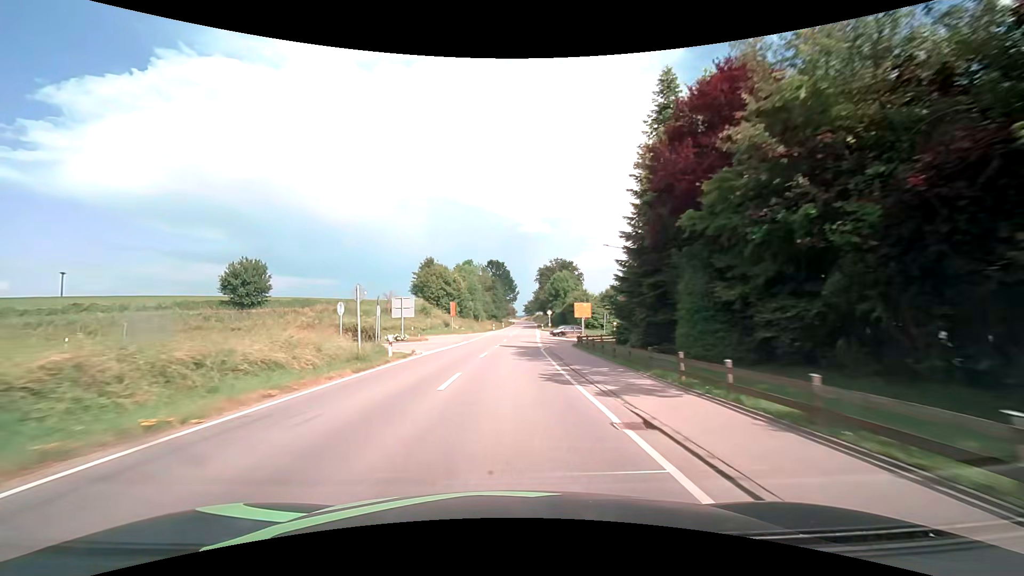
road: secondary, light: Day
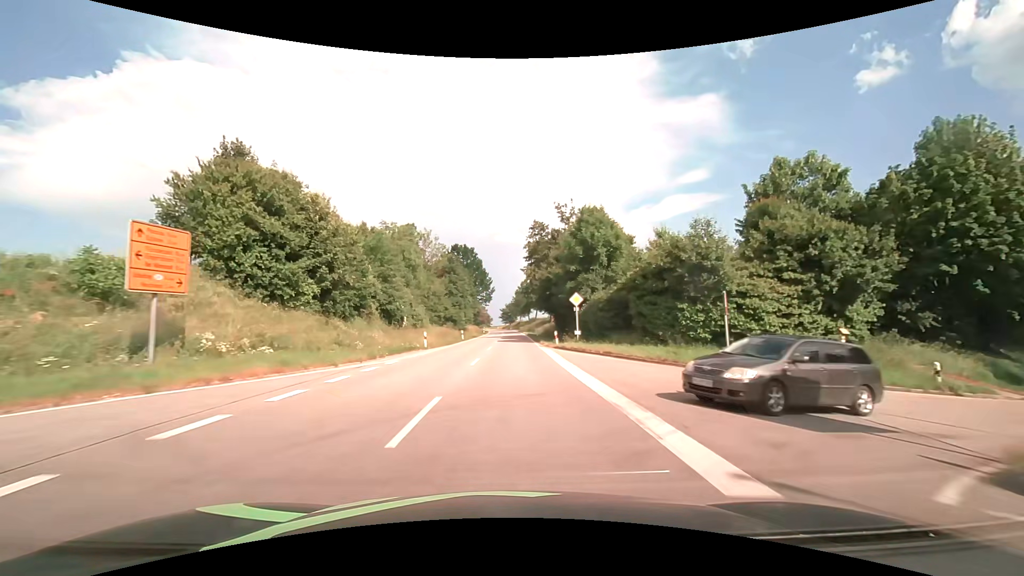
(+1.5, +53.3) m; +3°
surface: asphalt
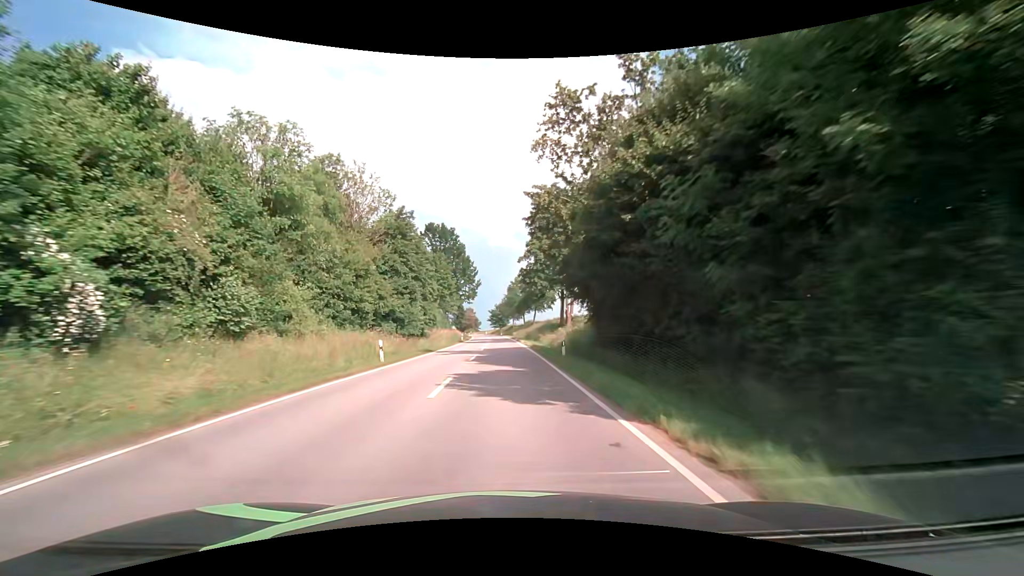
(+0.2, +31.8) m; +1°
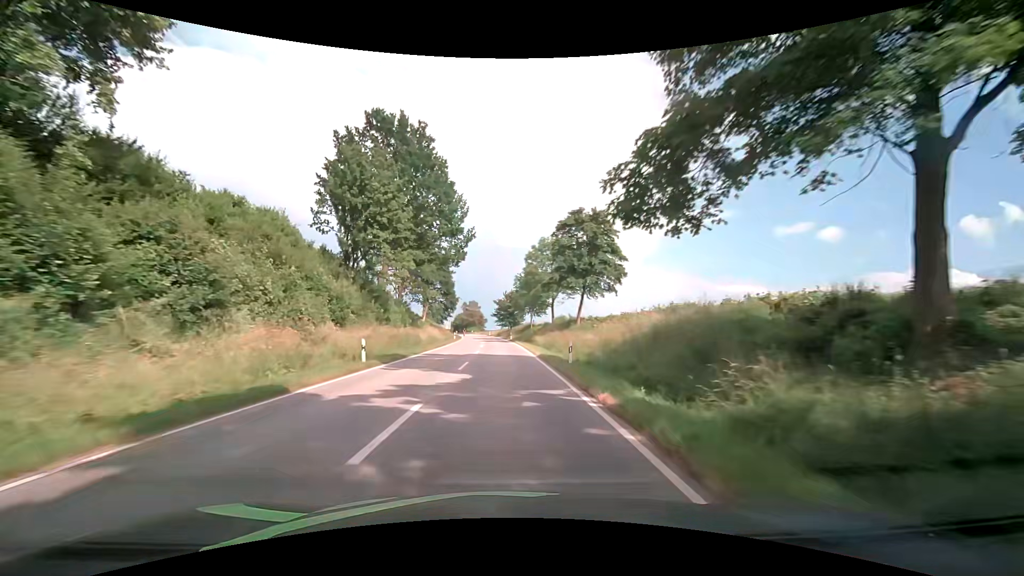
(-0.4, +53.0) m; -1°
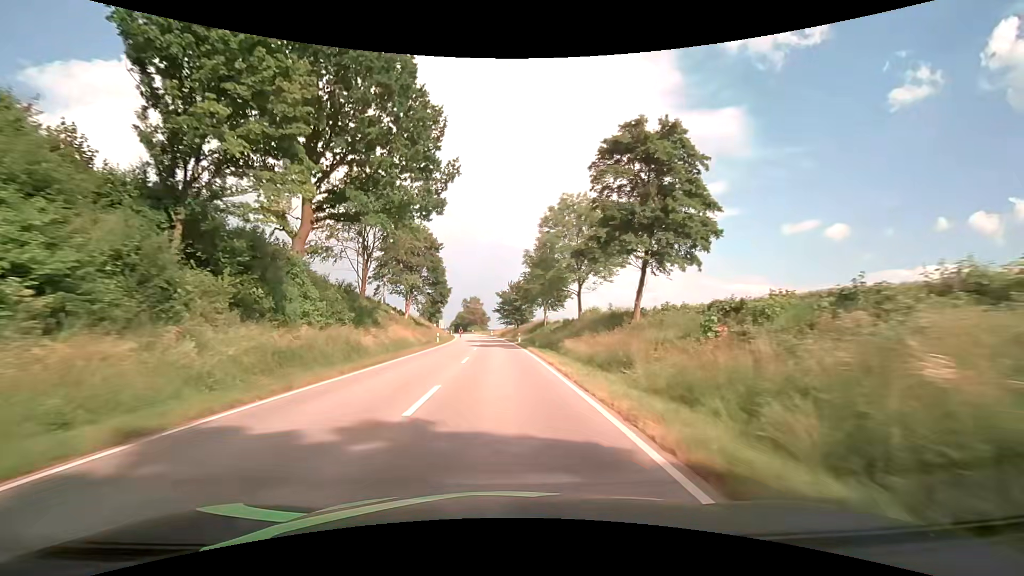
(-0.1, +21.3) m; 0°
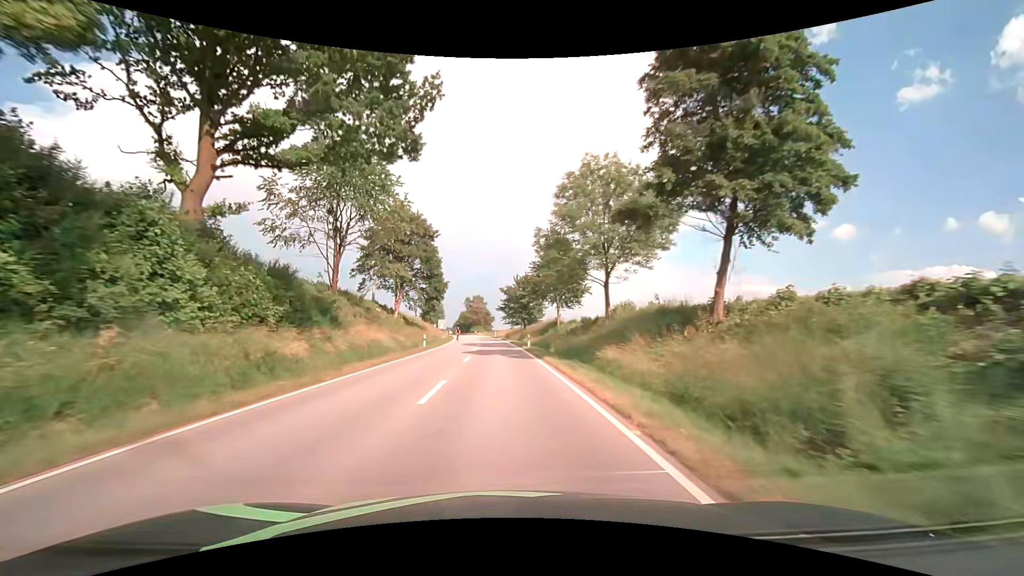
(-0.1, +10.7) m; -1°
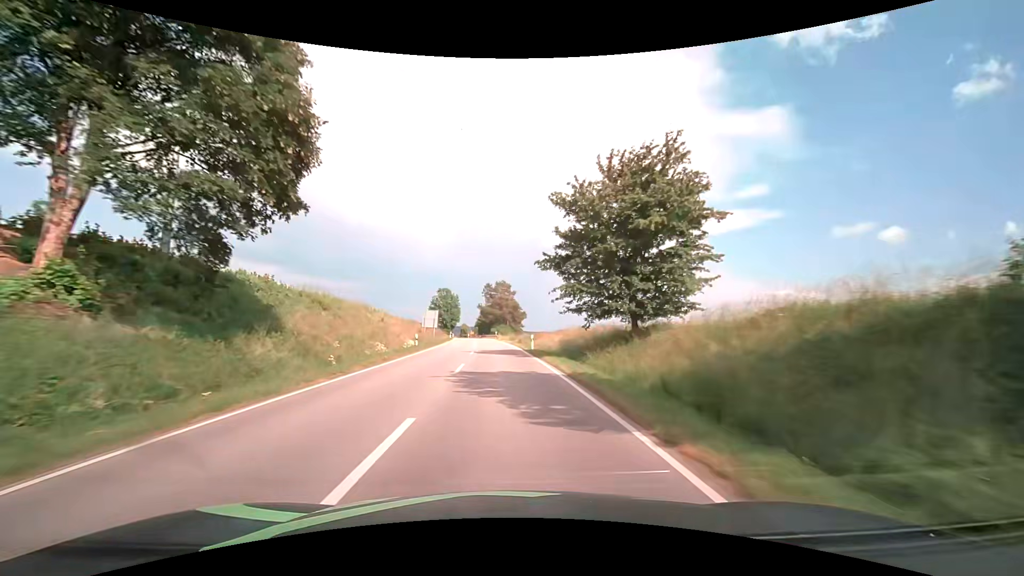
(-1.6, +53.6) m; -4°
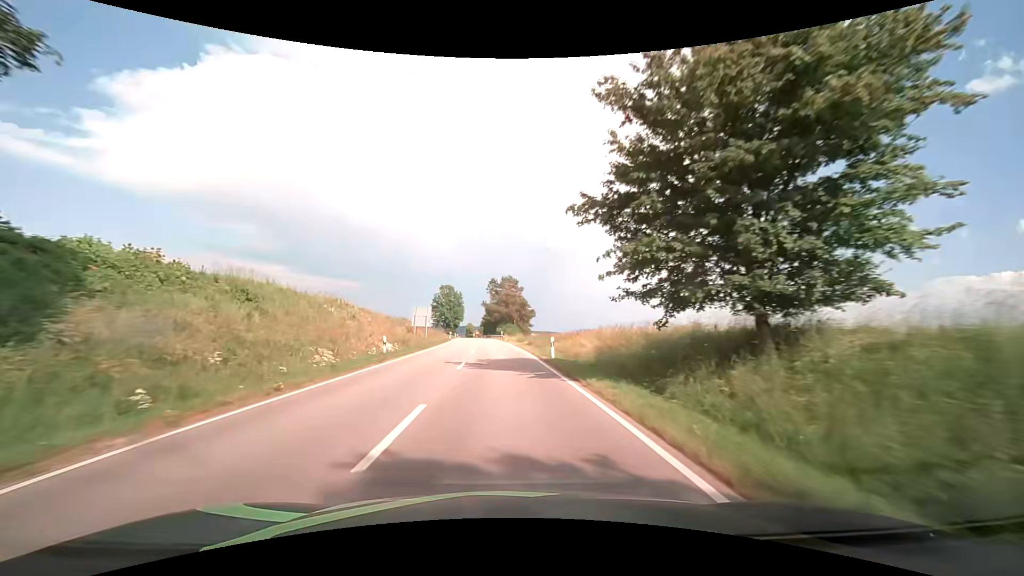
(0.0, +10.7) m; 0°
(0, +10) (0, +20) (-1, +30) (-1, +40) (-2, +50) (-2, +60) (-3, +70) (-4, +80) (-4, +90) (-5, +100) m
